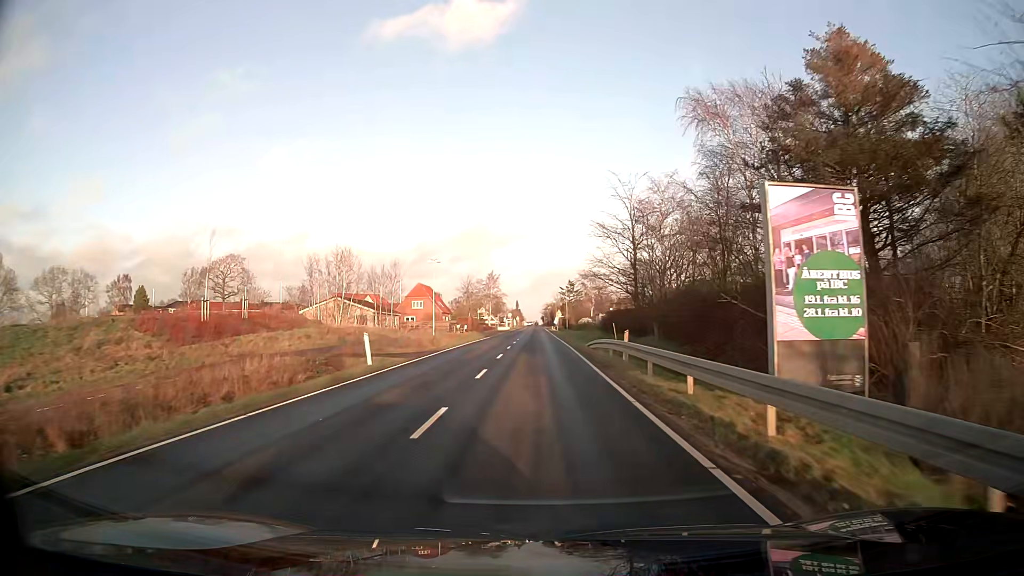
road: tertiary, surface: asphalt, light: Day
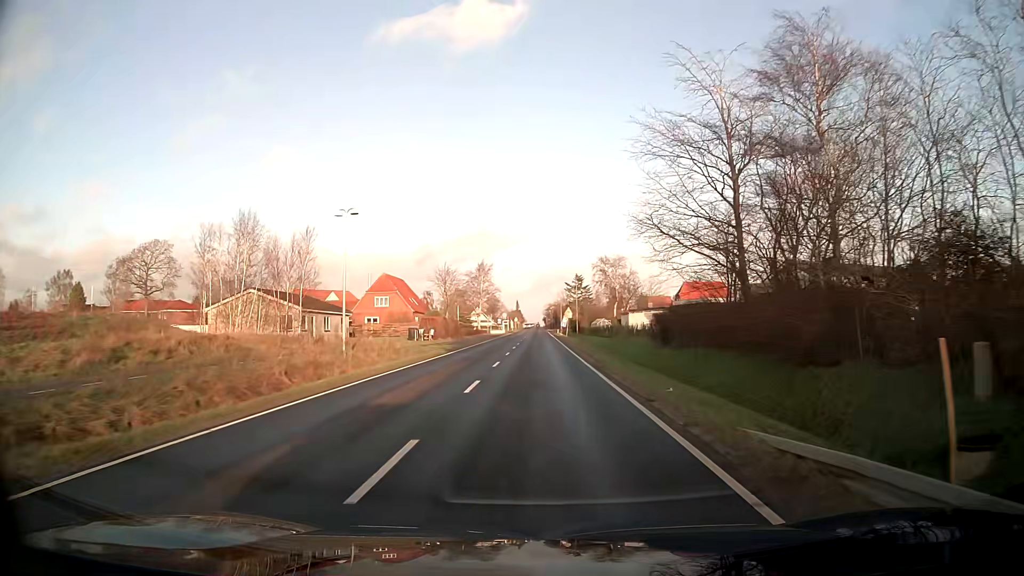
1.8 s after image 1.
(0.0, +26.5) m; 0°
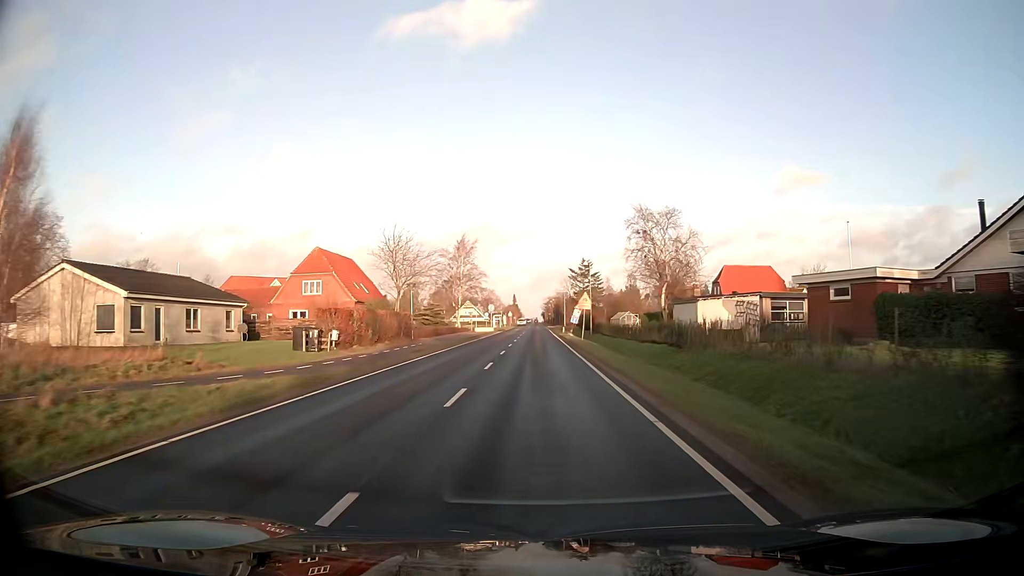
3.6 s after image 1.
(0.0, +26.2) m; 0°
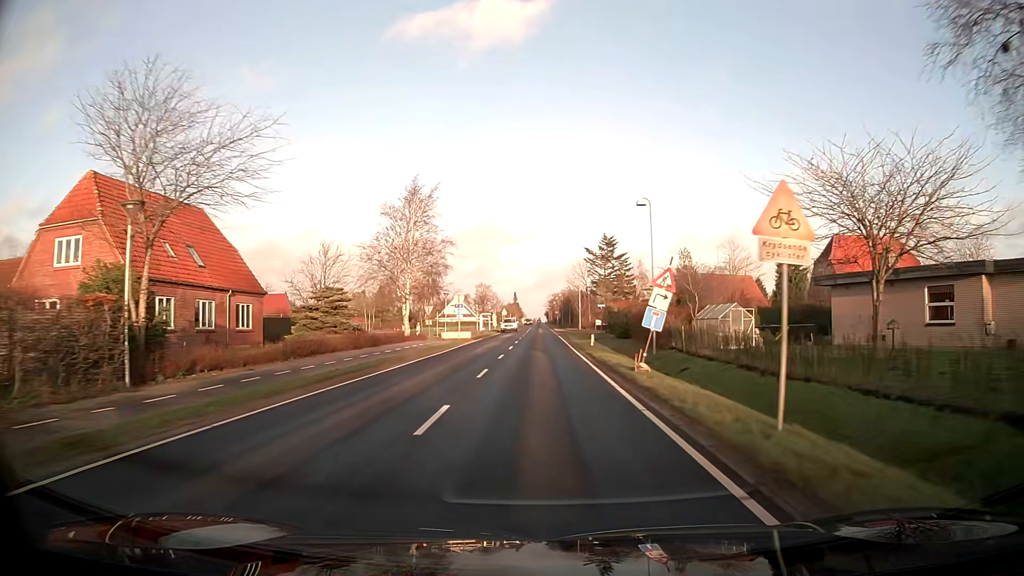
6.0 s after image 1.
(-0.1, +34.3) m; 0°
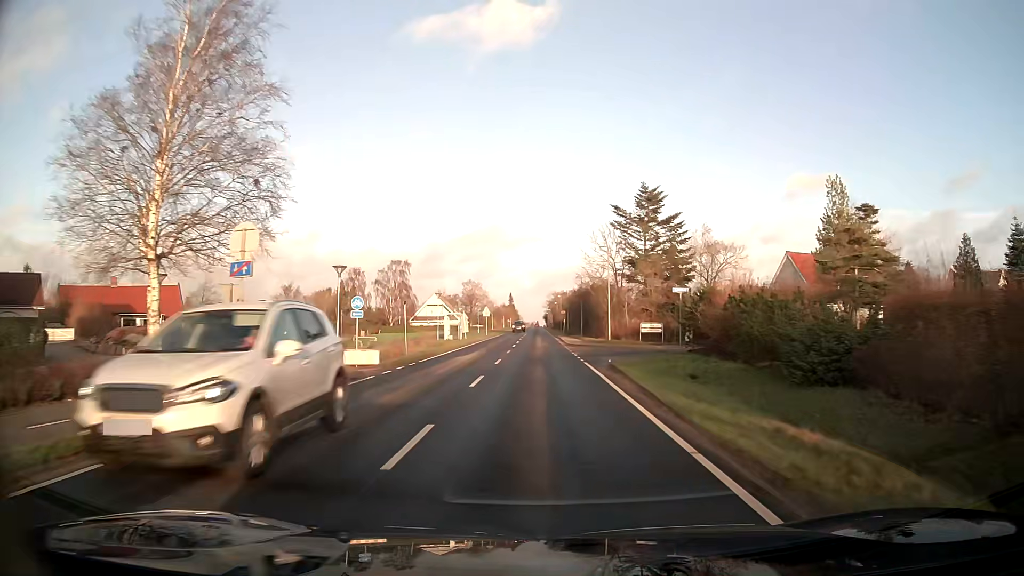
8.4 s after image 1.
(0.0, +33.5) m; 0°
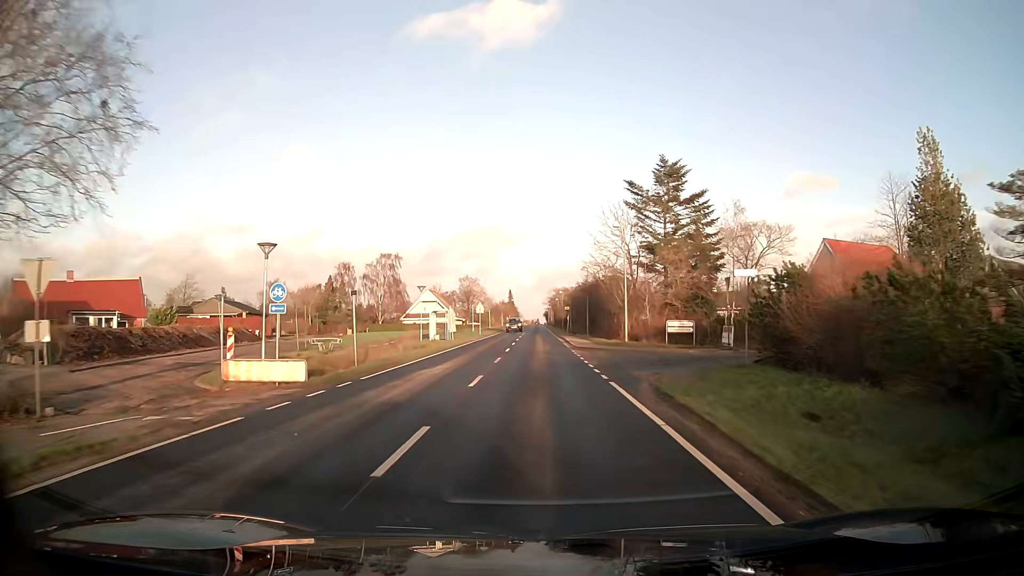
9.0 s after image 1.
(0.0, +8.3) m; 0°
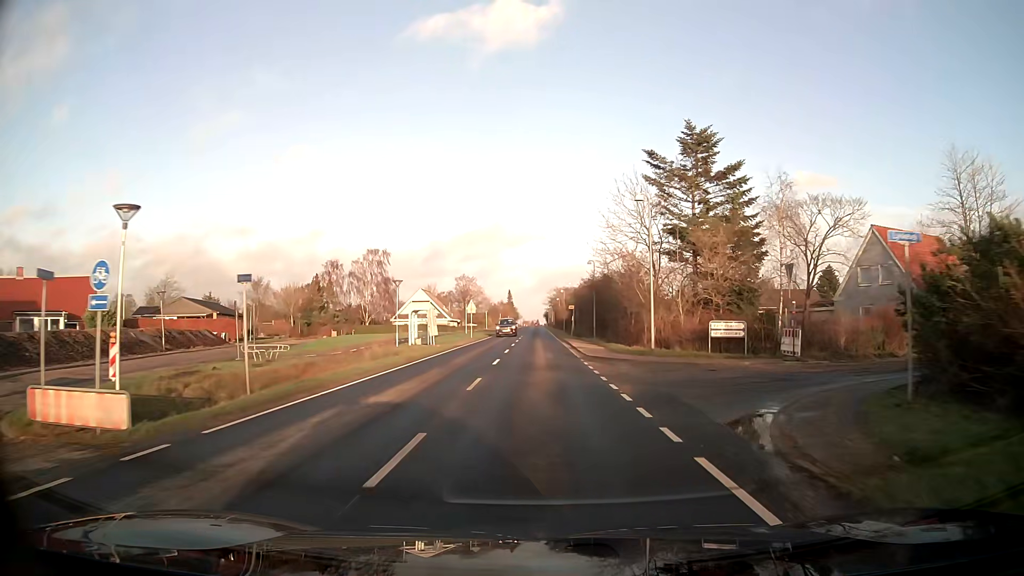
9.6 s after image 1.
(0.0, +8.3) m; 0°
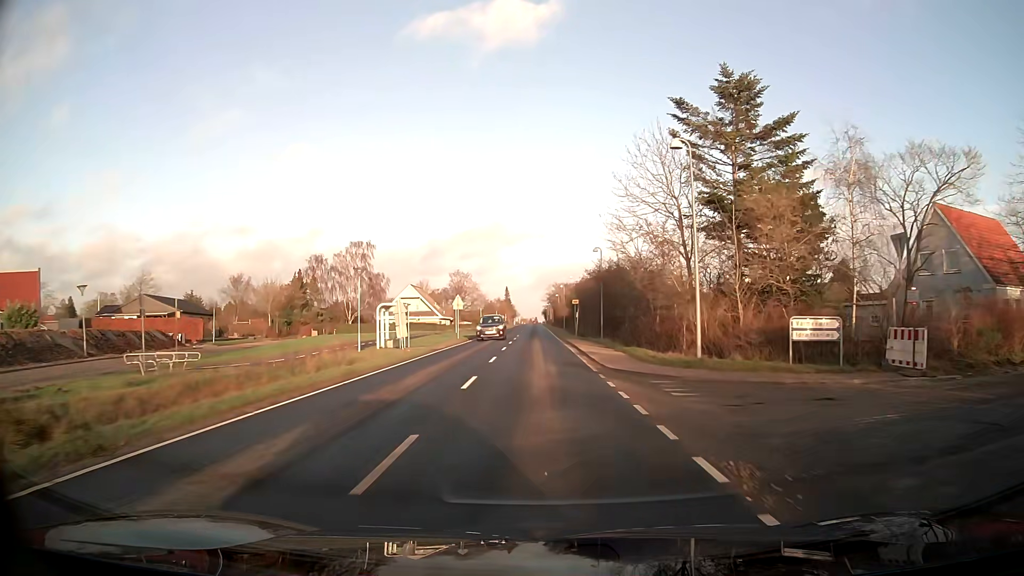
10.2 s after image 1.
(0.0, +8.2) m; 0°
(0, +10) (0, +20) (0, +30) (0, +40) (0, +50) (0, +60) (0, +70) (0, +80) (0, +90) (0, +100) m
